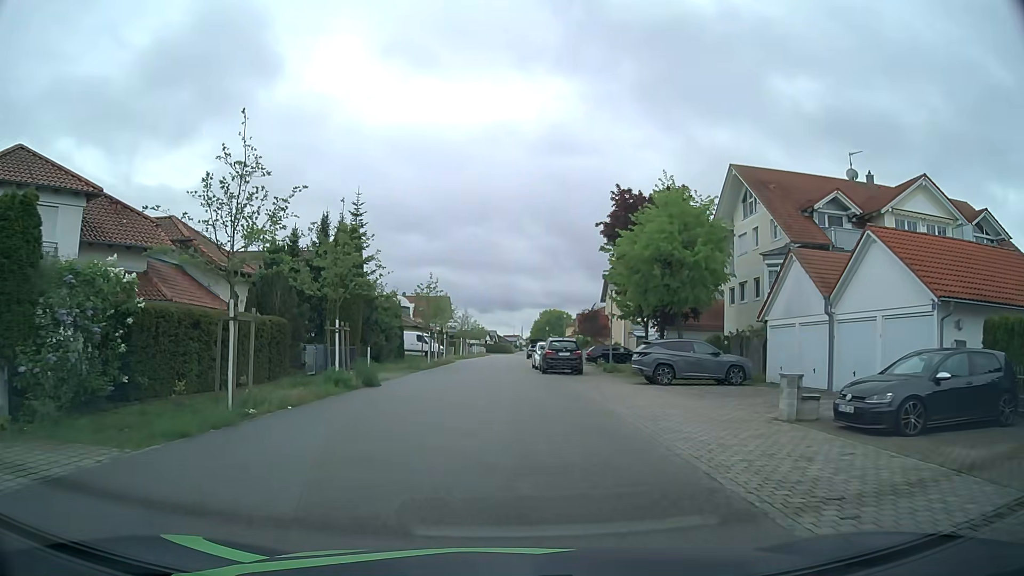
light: Day
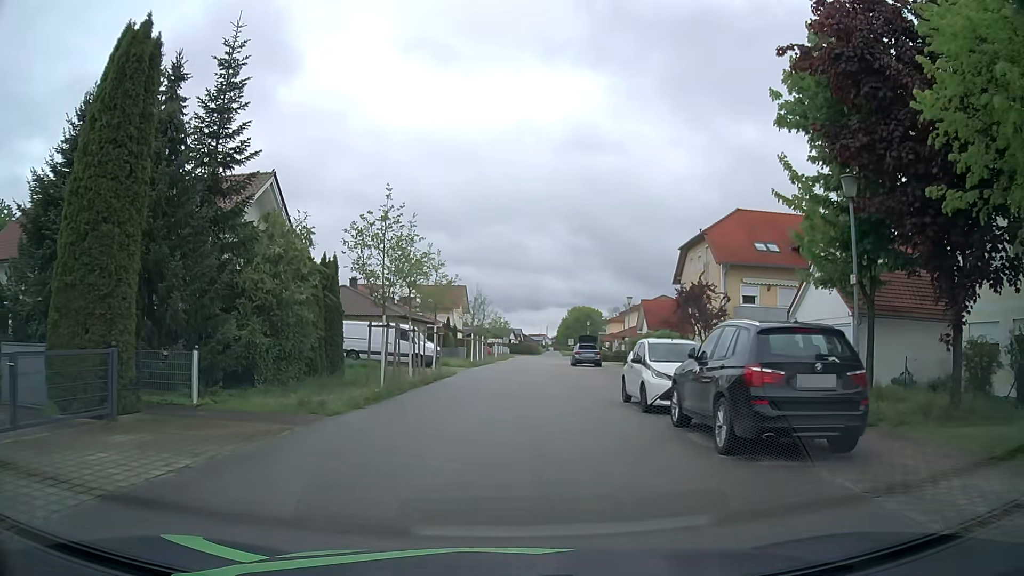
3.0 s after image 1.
(-0.6, +22.9) m; -2°
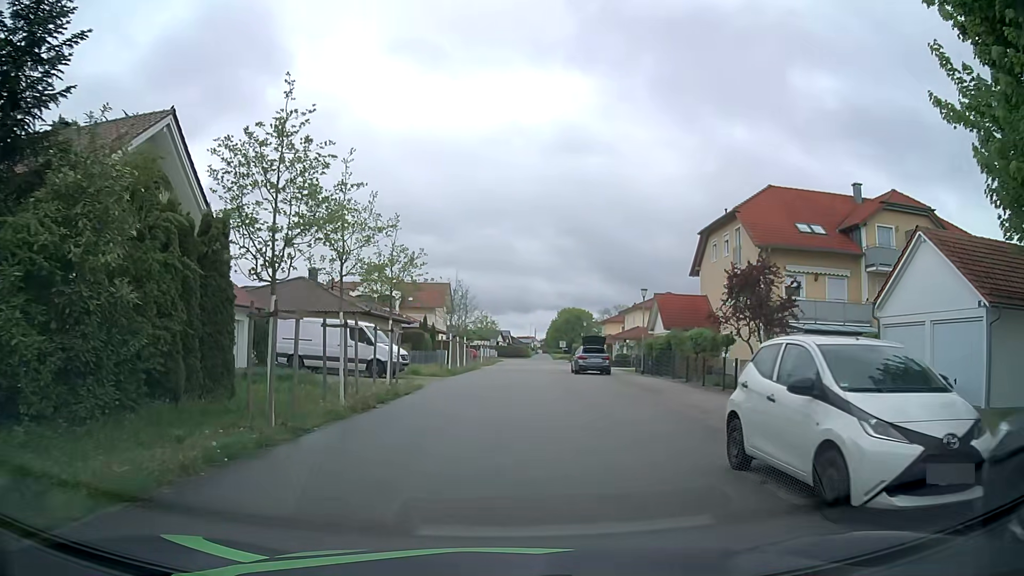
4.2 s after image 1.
(0.0, +8.4) m; +1°
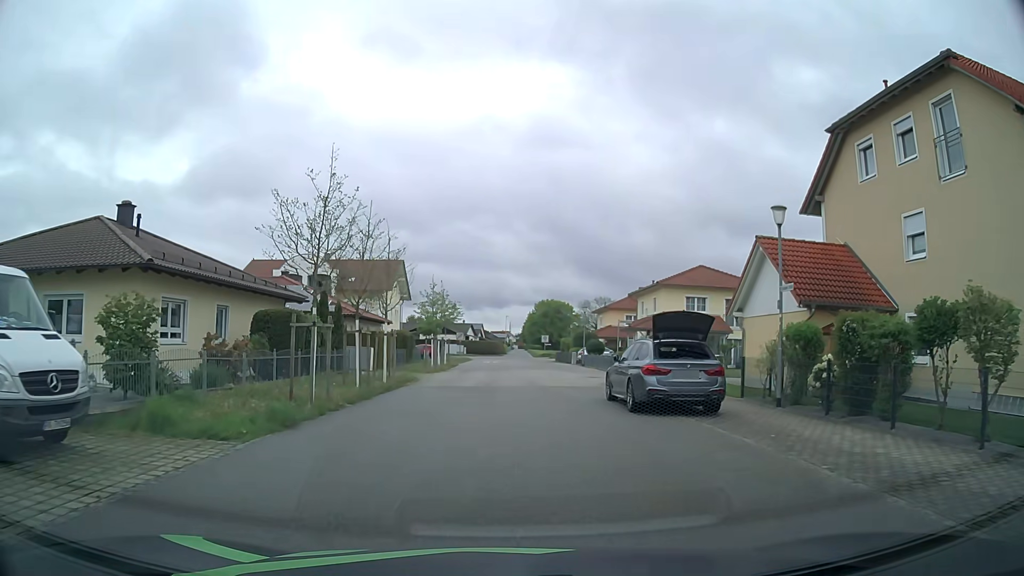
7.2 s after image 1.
(+0.5, +21.6) m; +2°
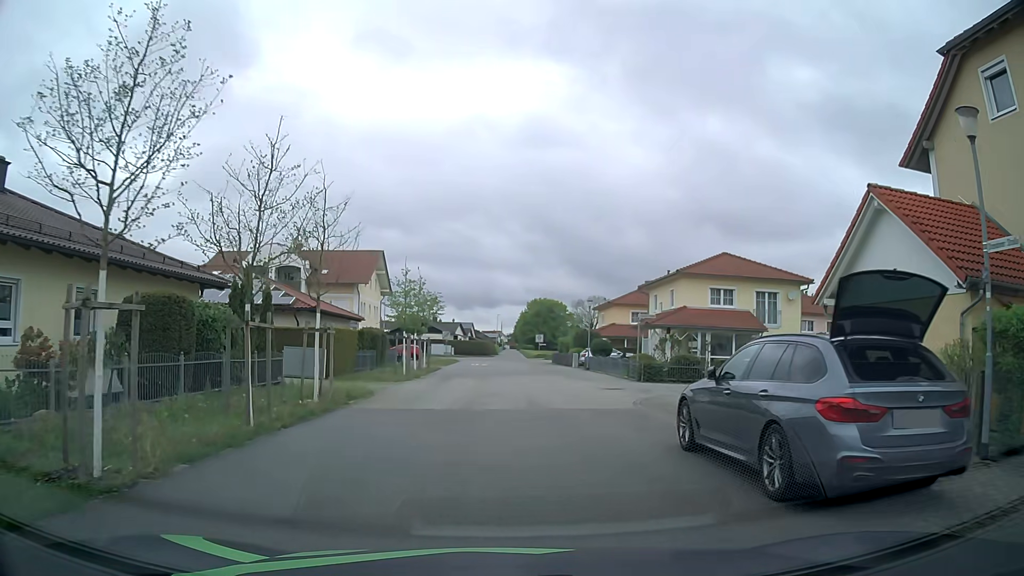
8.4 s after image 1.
(0.0, +7.7) m; +1°
(0, +10) (+1, +20) (+1, +30) (+1, +40) (+1, +50) (0, +60) (0, +70) (0, +80) (-6, +87) (-16, +88) m
